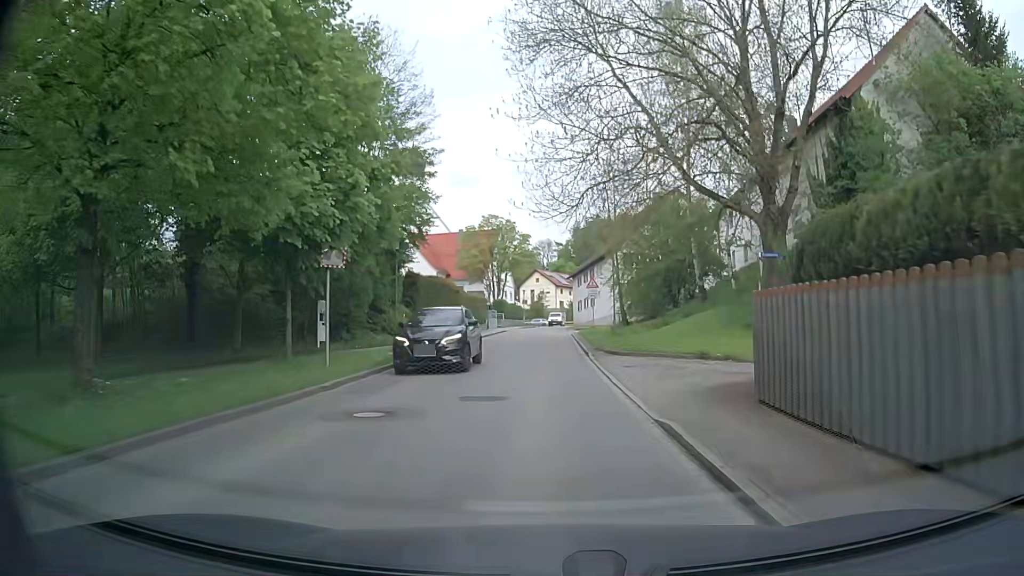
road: tertiary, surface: asphalt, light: Day
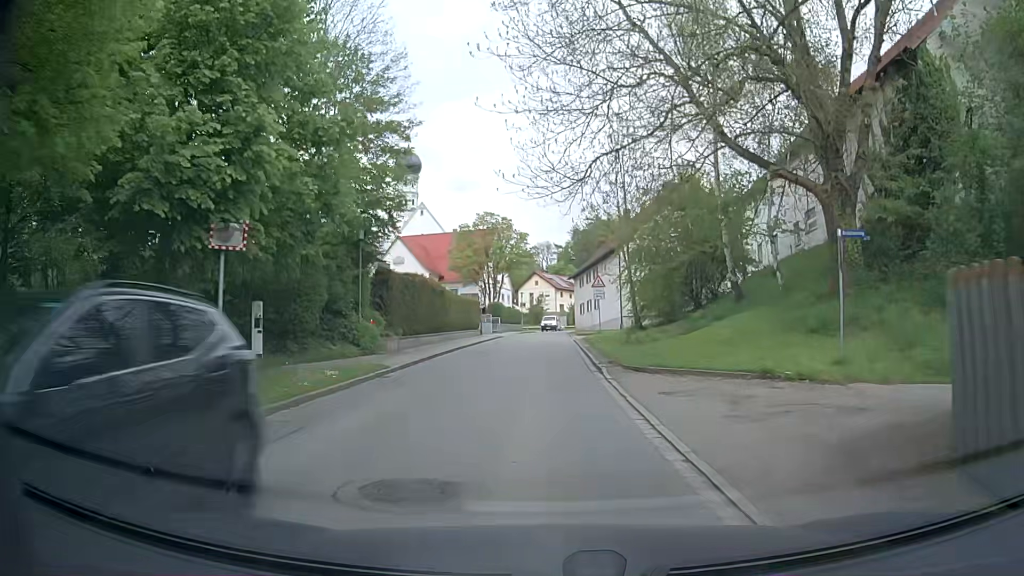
(0.0, +5.8) m; +1°
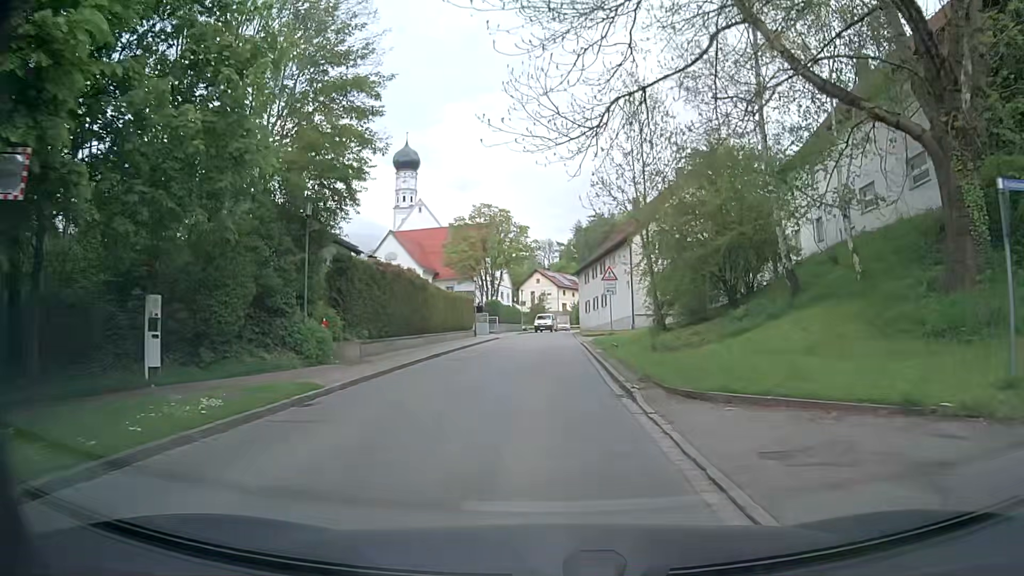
(-0.1, +5.8) m; 0°
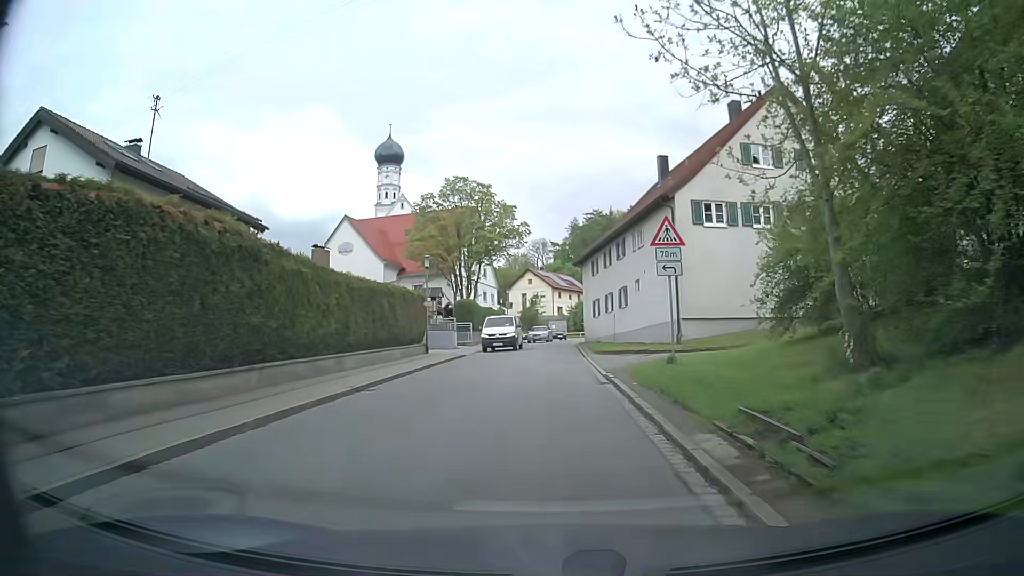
(+0.1, +17.5) m; +1°
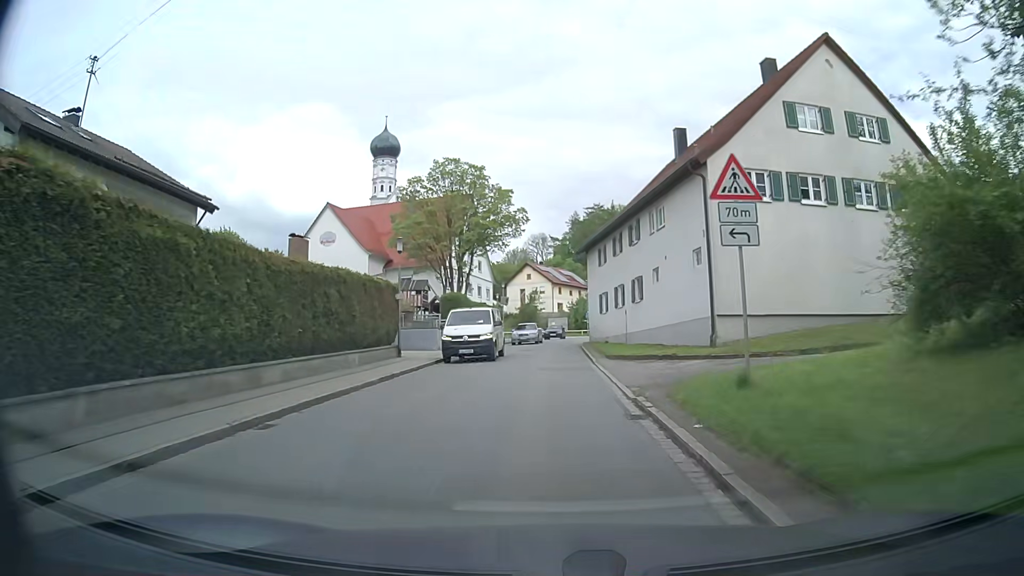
(-0.1, +5.8) m; 0°
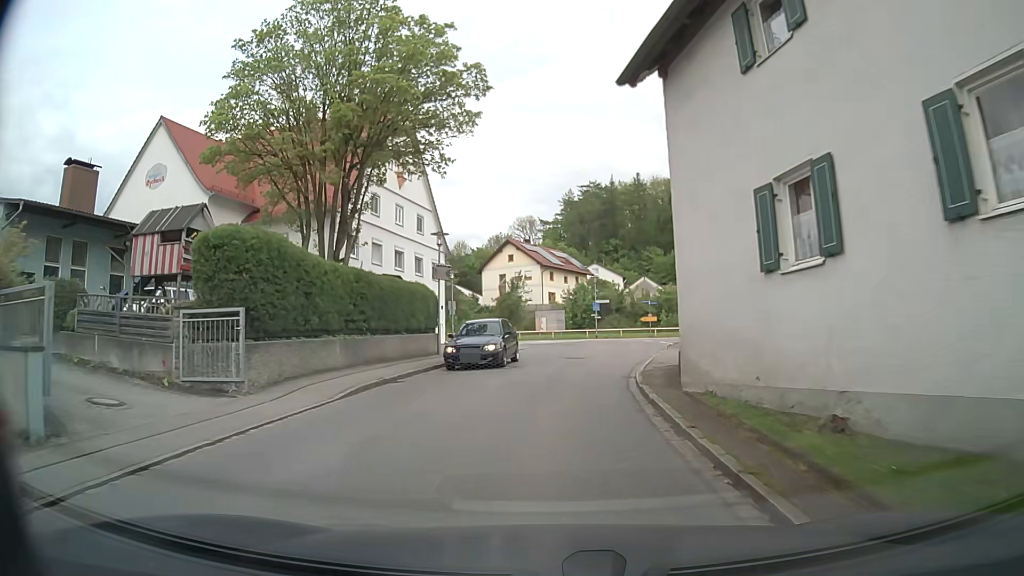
(0.0, +29.5) m; 0°
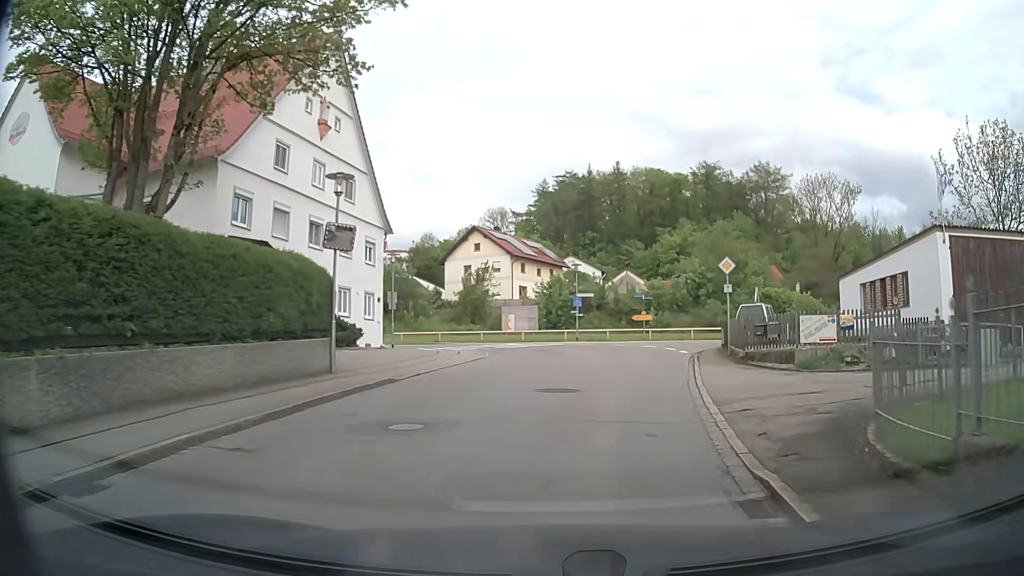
(+0.1, +10.8) m; +2°
